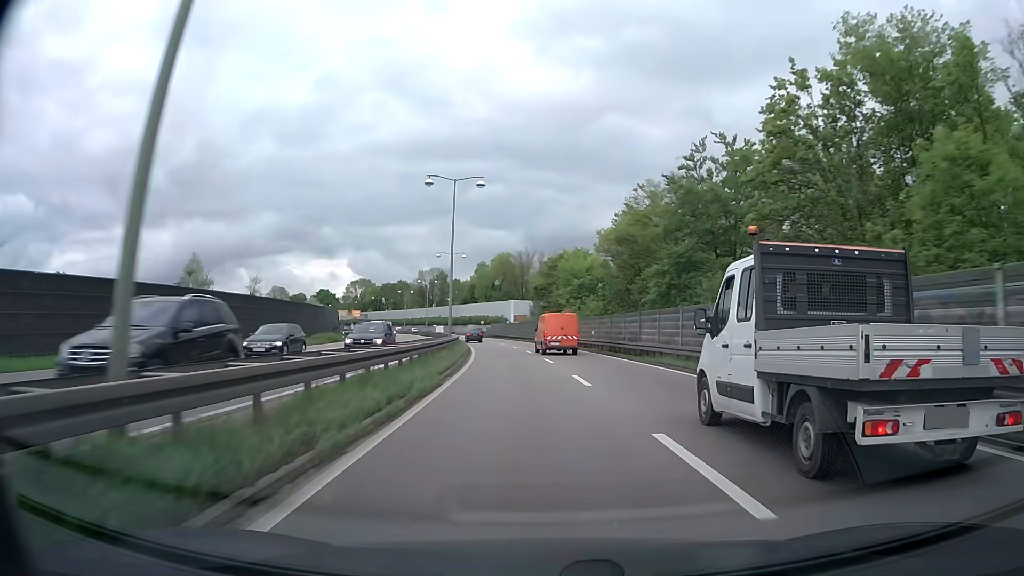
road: trunk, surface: asphalt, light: Day
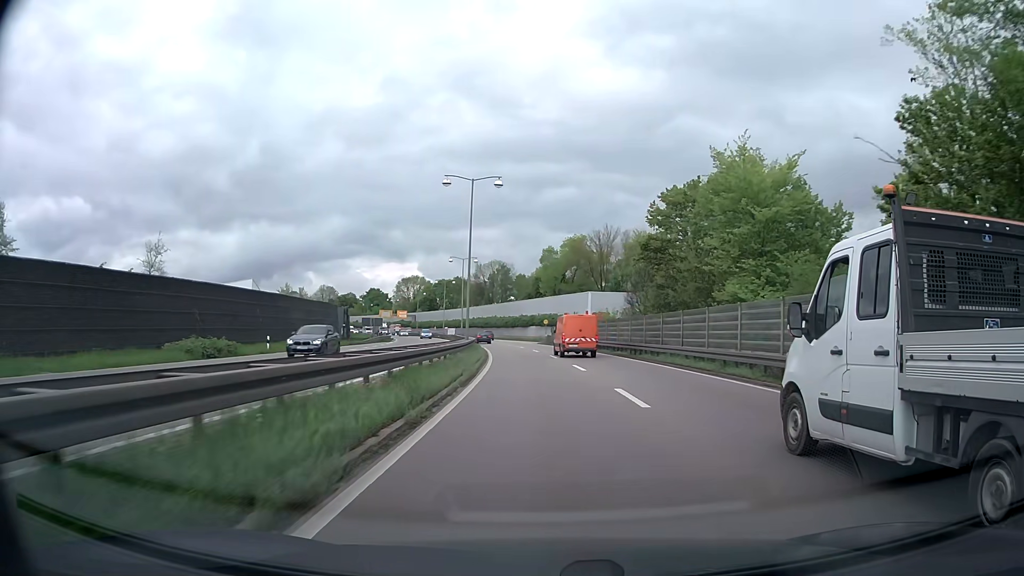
(-2.5, +40.5) m; -6°
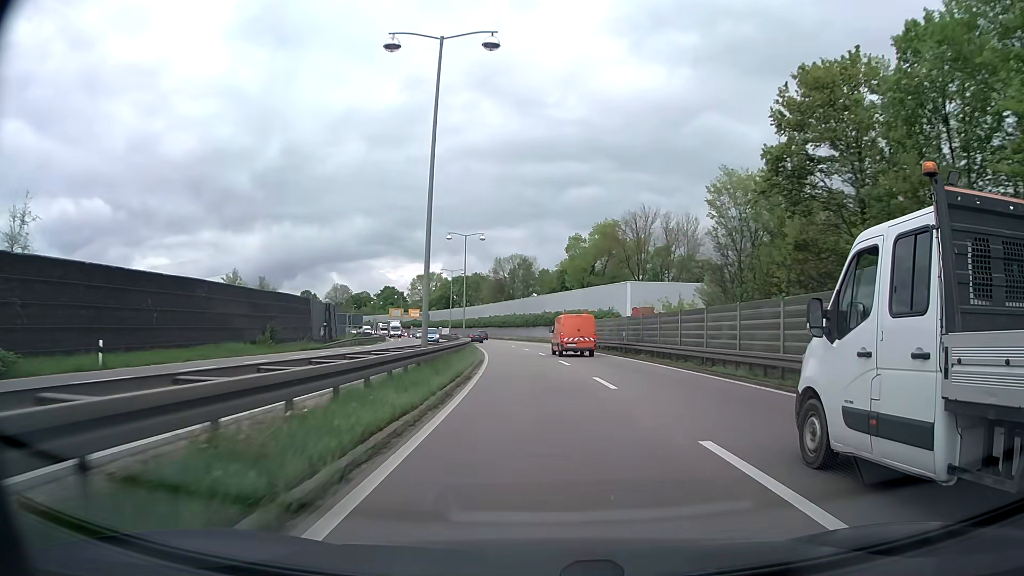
(-0.4, +20.0) m; -2°
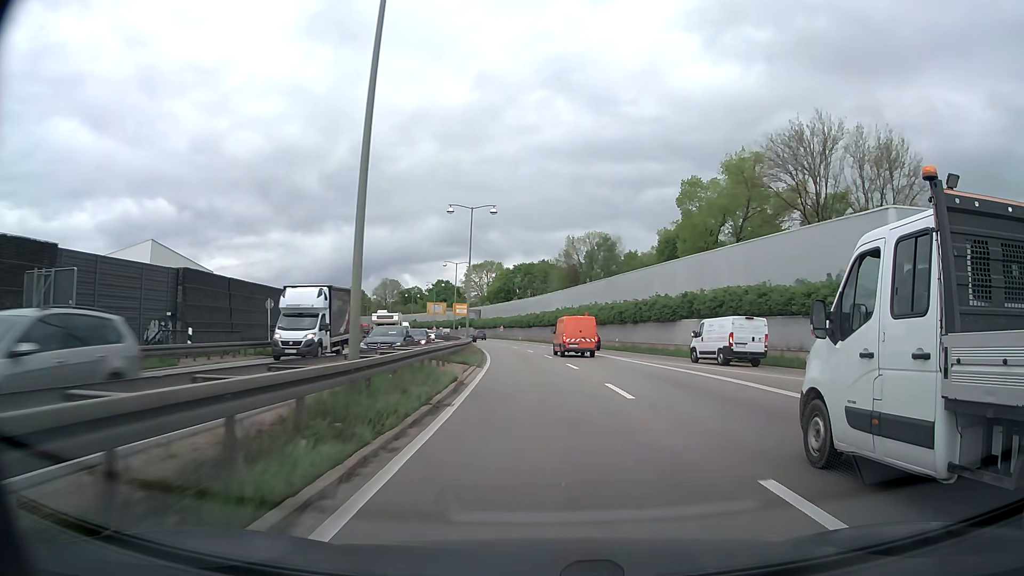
(-2.8, +50.2) m; -6°
